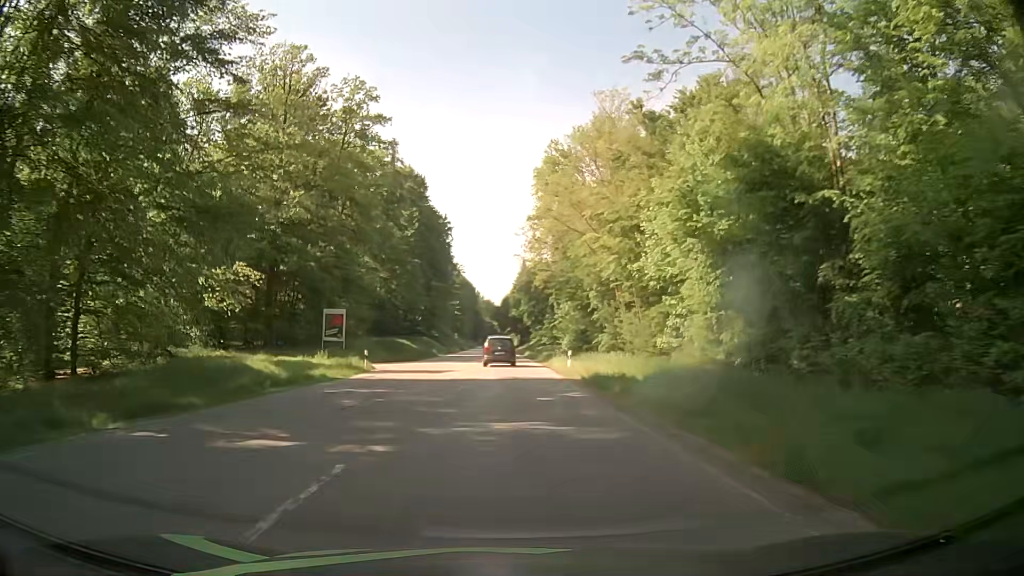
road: secondary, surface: asphalt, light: Day
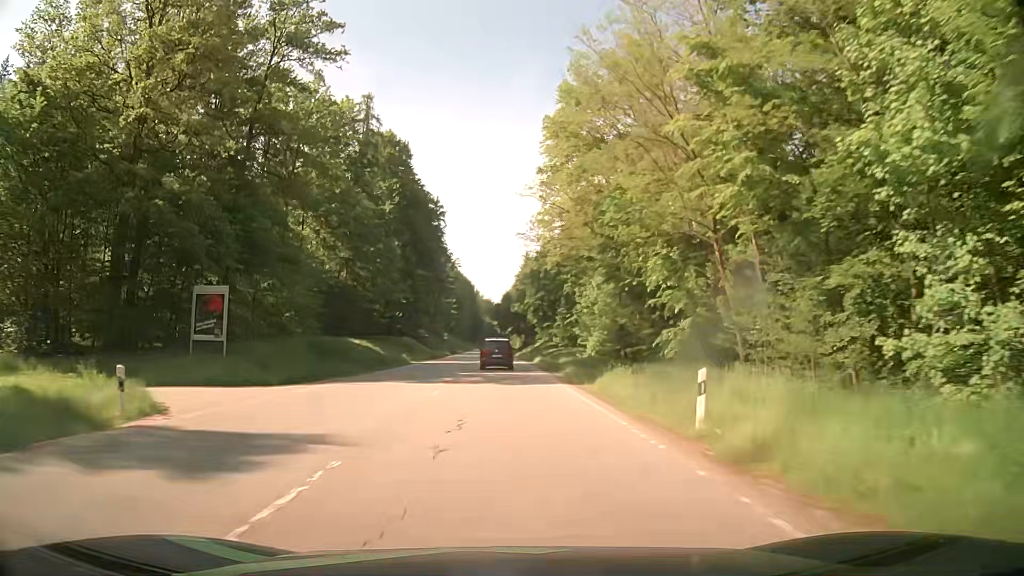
(+0.1, +23.5) m; +1°
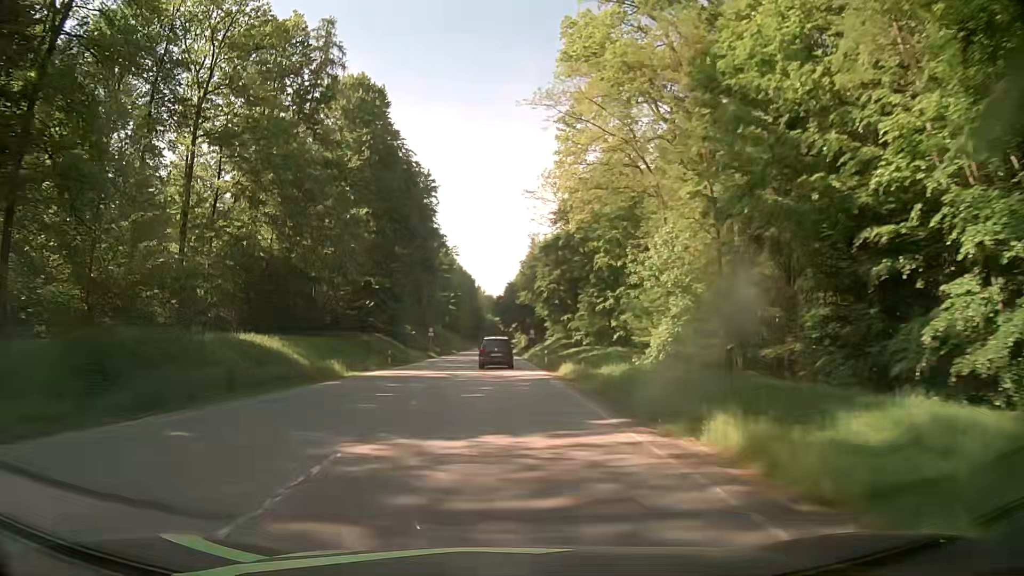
(-0.2, +23.7) m; -1°
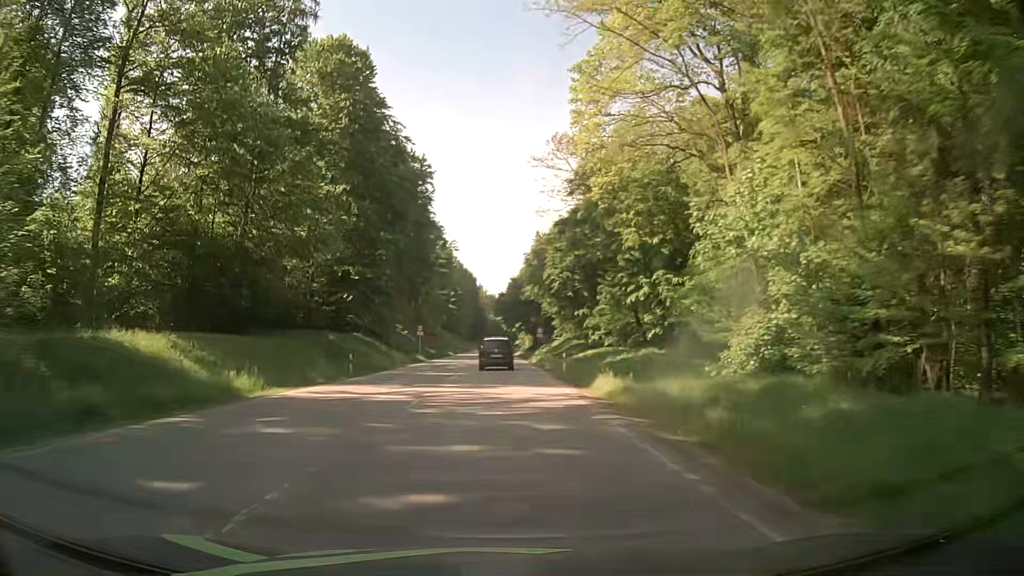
(0.0, +11.9) m; 0°
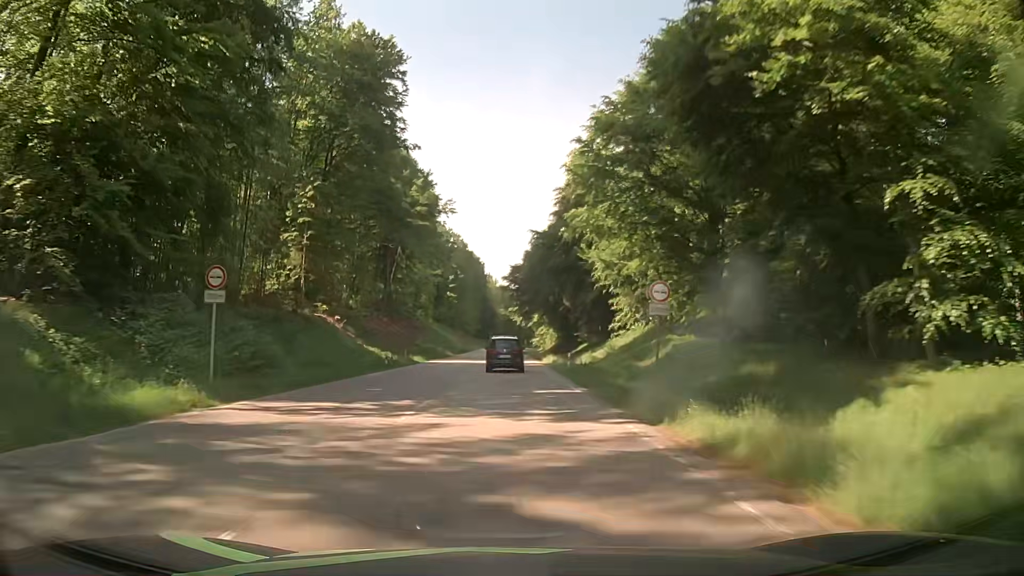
(-0.5, +48.4) m; -1°
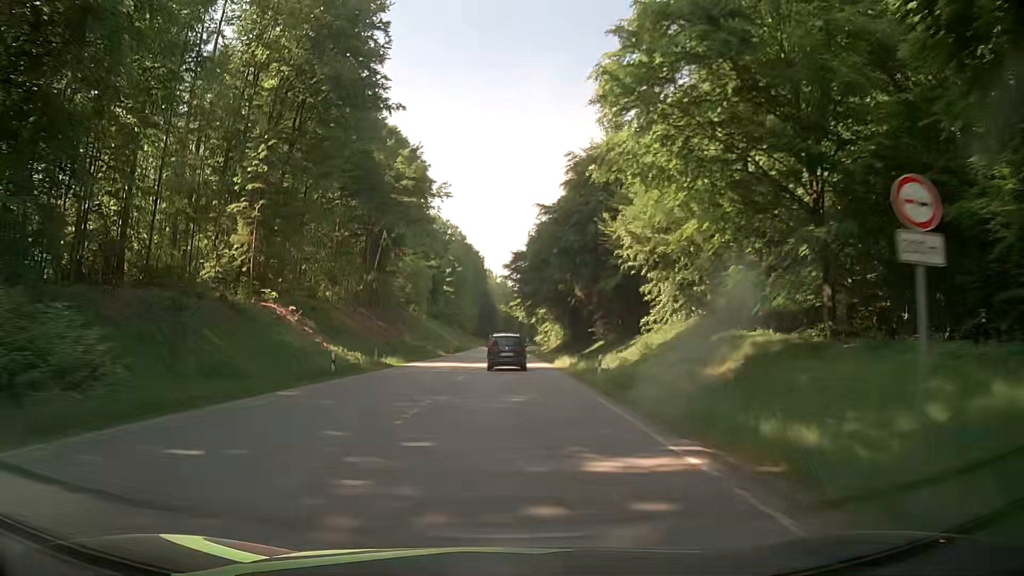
(-0.1, +12.2) m; 0°
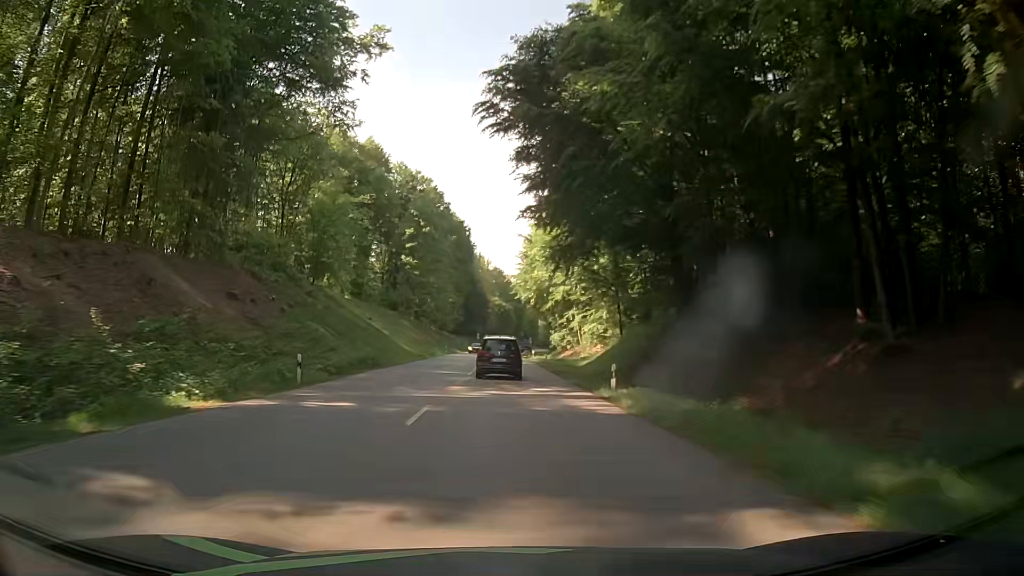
(+0.1, +60.4) m; 0°
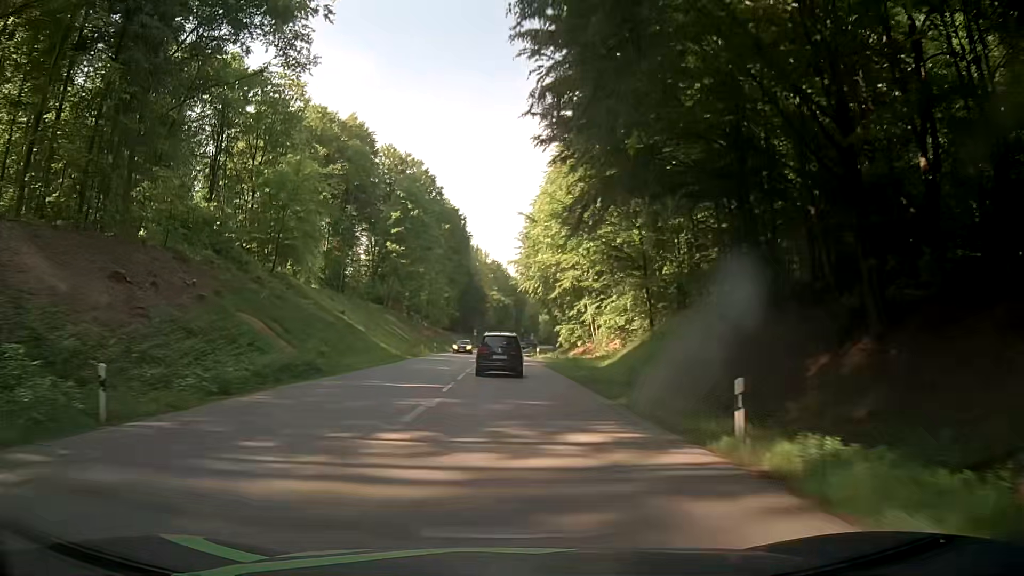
(0.0, +11.9) m; 0°
(0, +10) (0, +20) (0, +30) (0, +40) (+1, +50) (+1, +60) (+1, +70) (+1, +80) (+1, +90) (+2, +100) m
